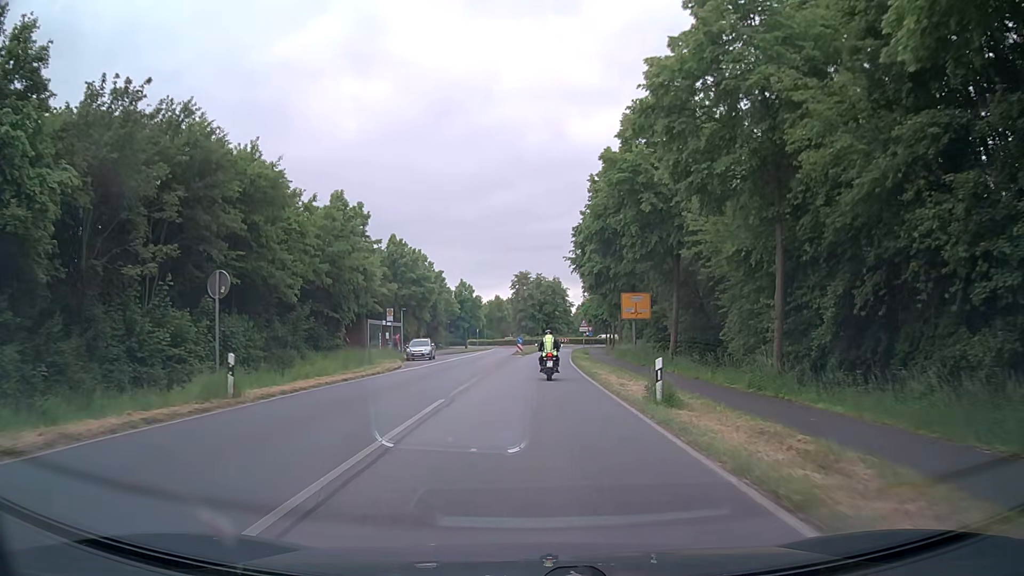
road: primary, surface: asphalt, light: Day
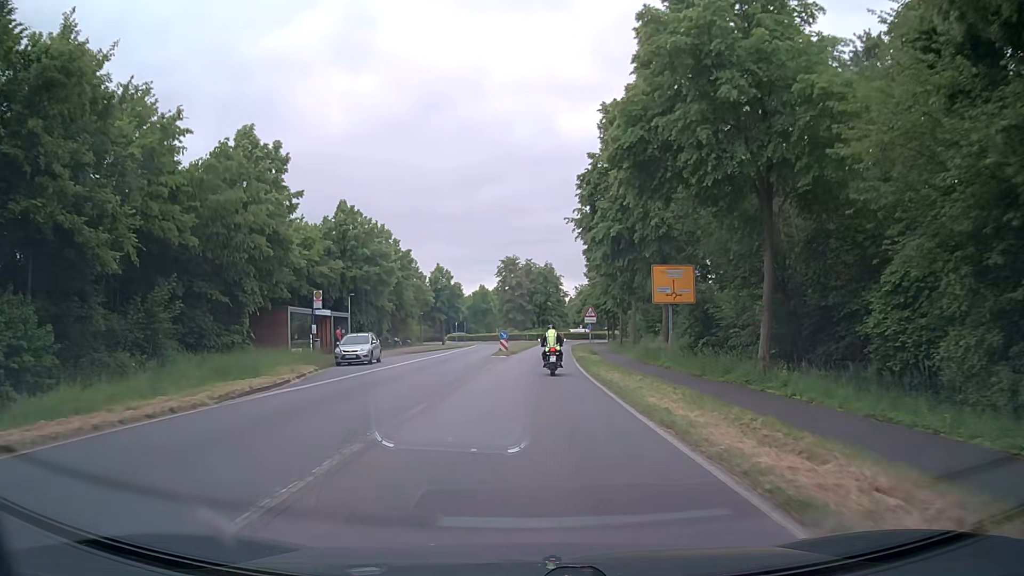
(+0.3, +15.2) m; +2°
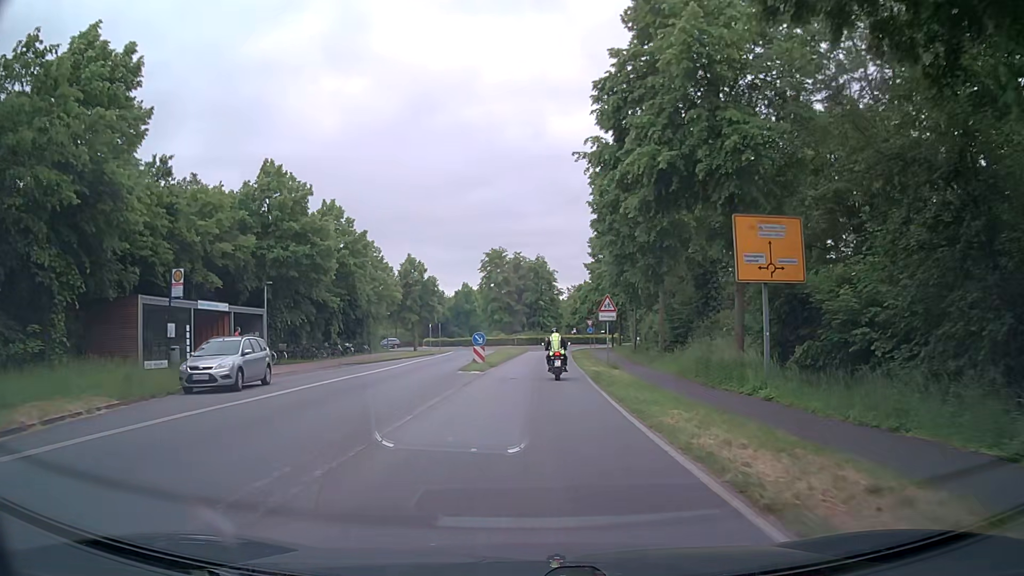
(0.0, +14.1) m; 0°
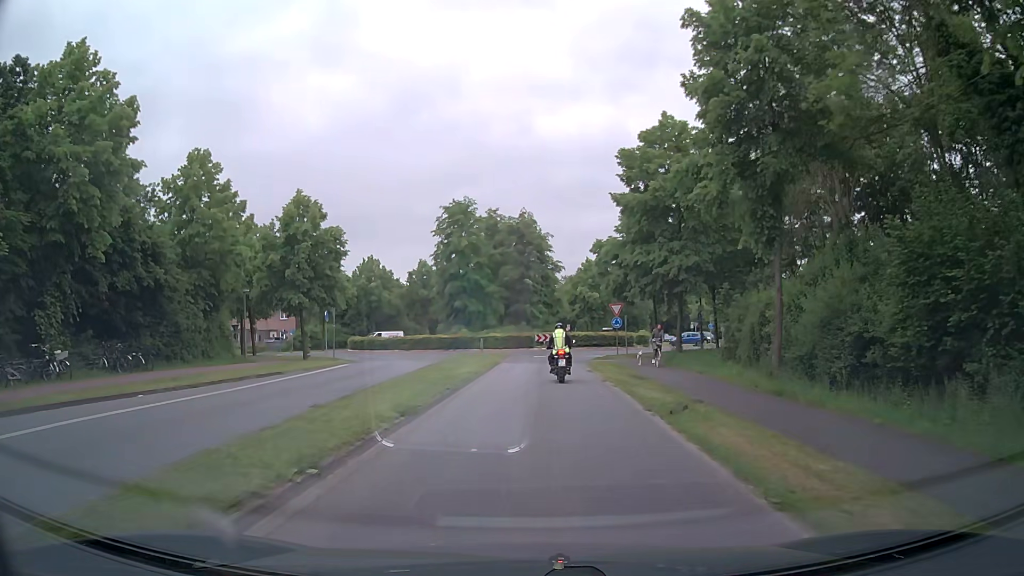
(+0.4, +31.9) m; +2°
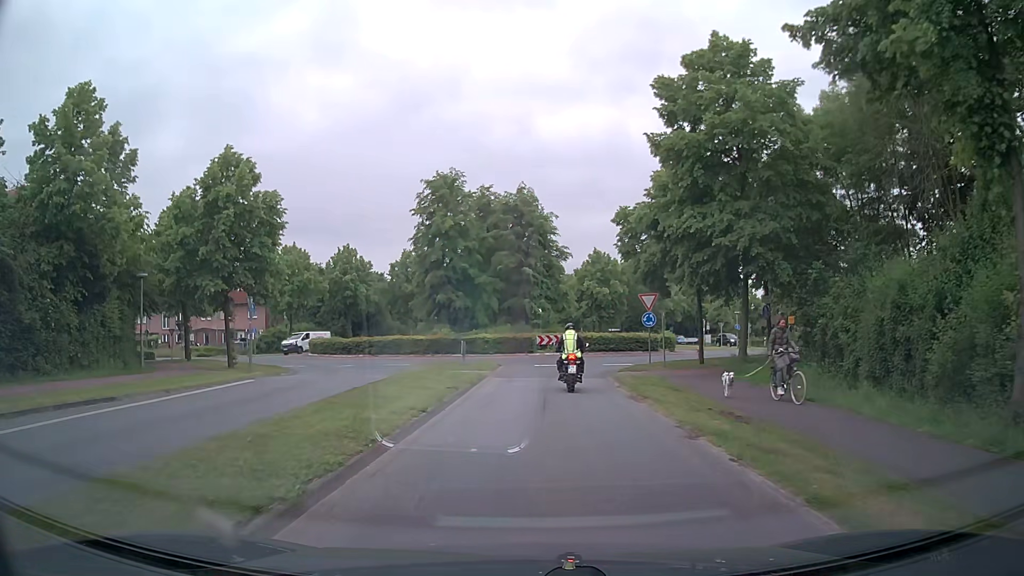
(-0.1, +10.7) m; 0°
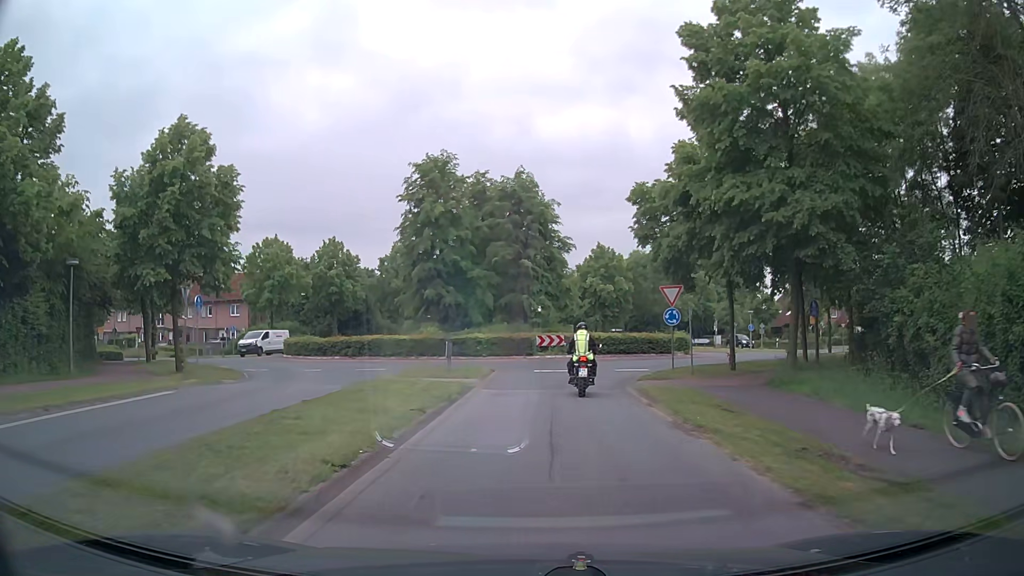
(-0.1, +4.8) m; -1°
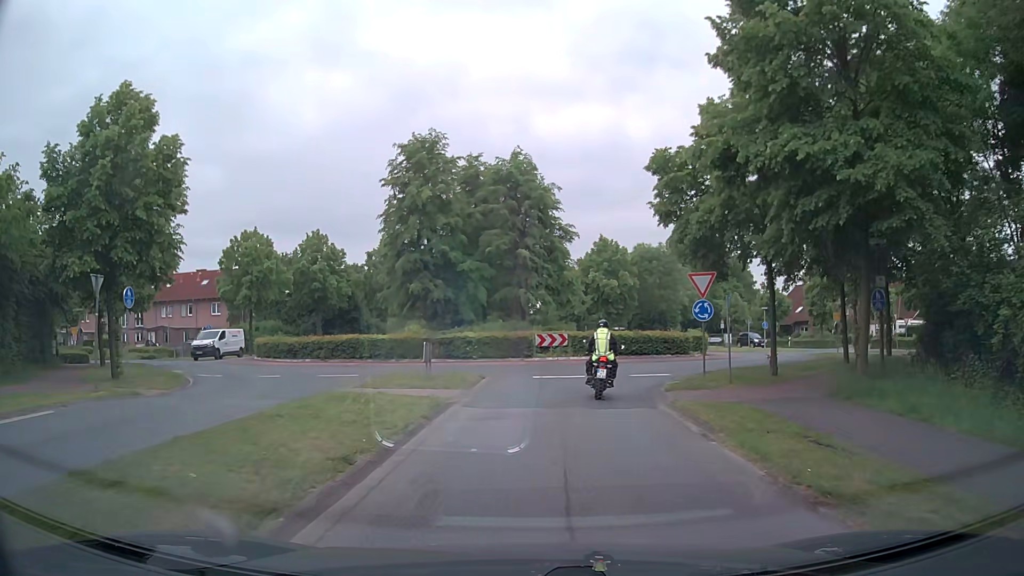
(0.0, +4.5) m; 0°
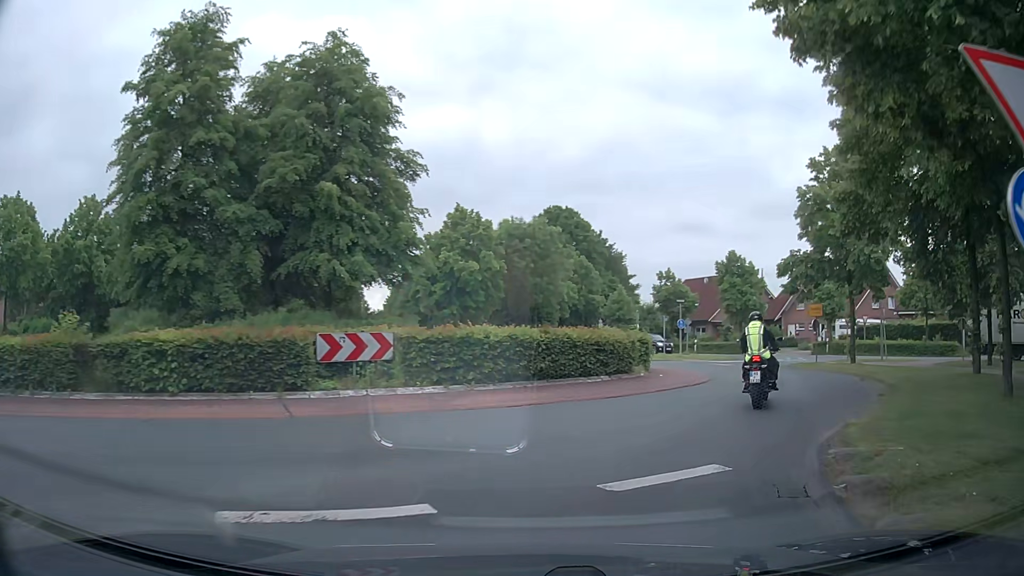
(+1.0, +16.8) m; +11°
(+2, +10) (+7, +18) (+8, +28) (+4, +37) (-3, +44) (-8, +52) (-11, +62) (-13, +72) (-15, +82) (-17, +91) m
